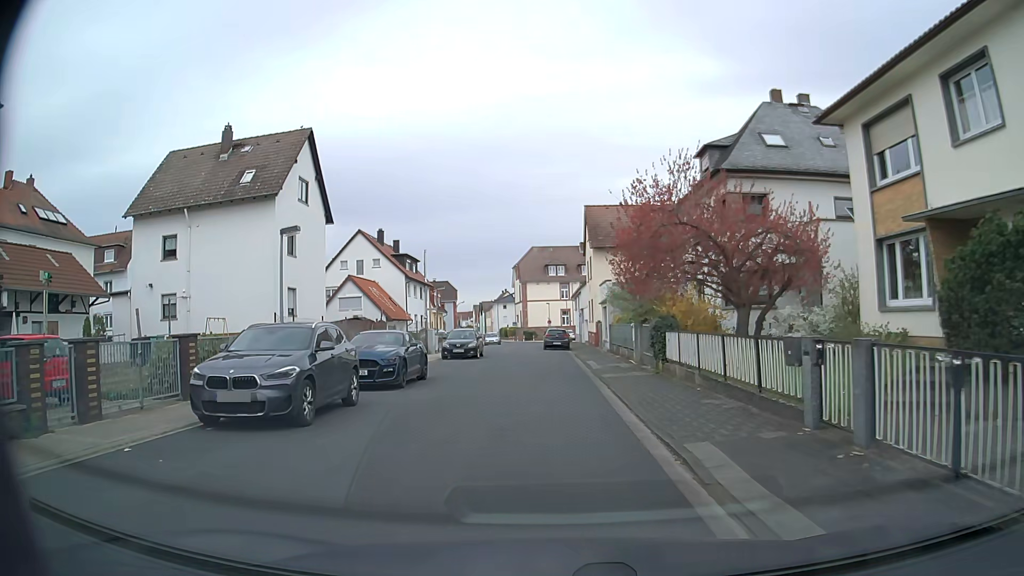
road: residential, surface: asphalt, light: Day
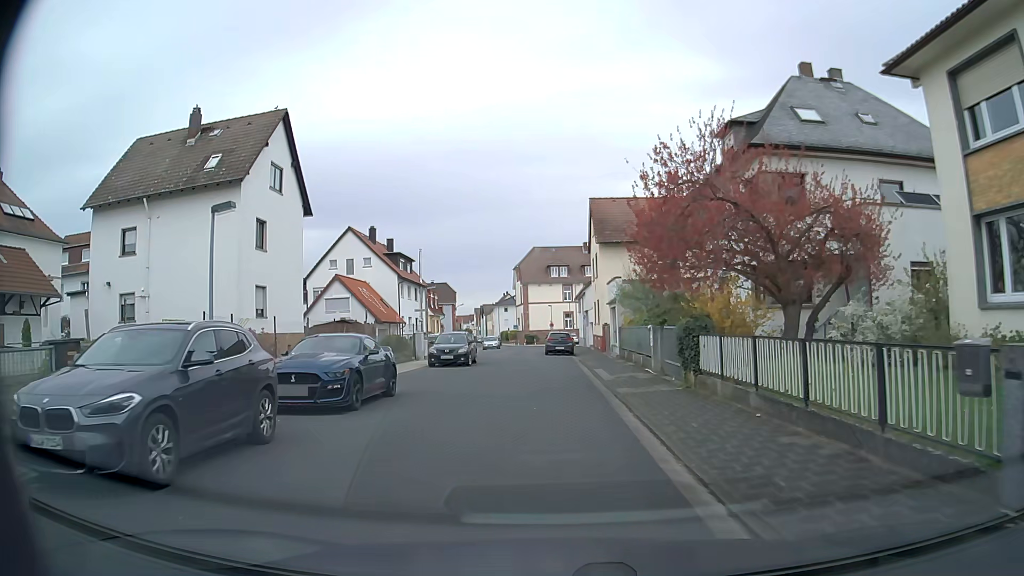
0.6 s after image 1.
(0.0, +4.1) m; +1°
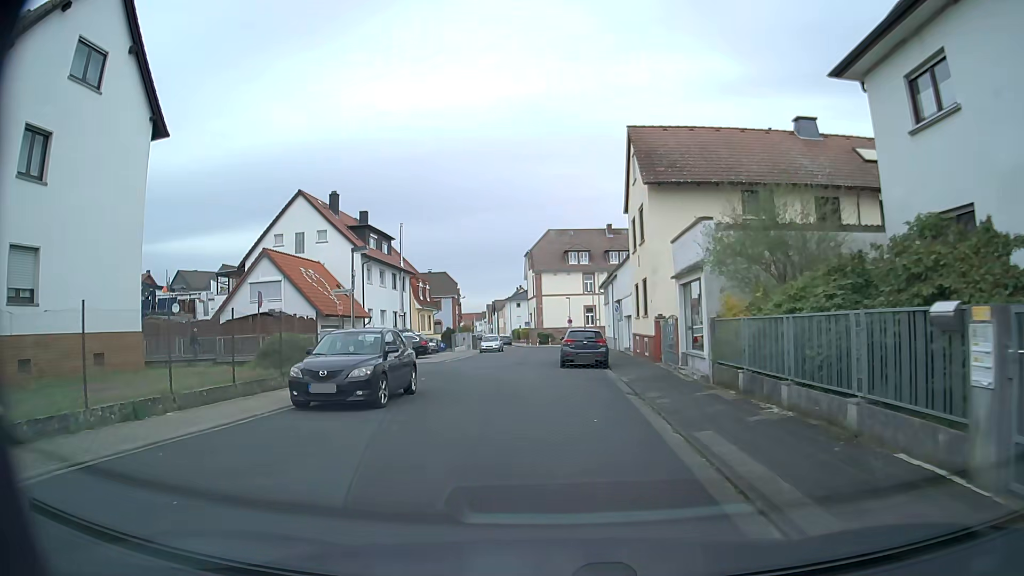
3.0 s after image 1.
(-0.2, +16.4) m; -1°
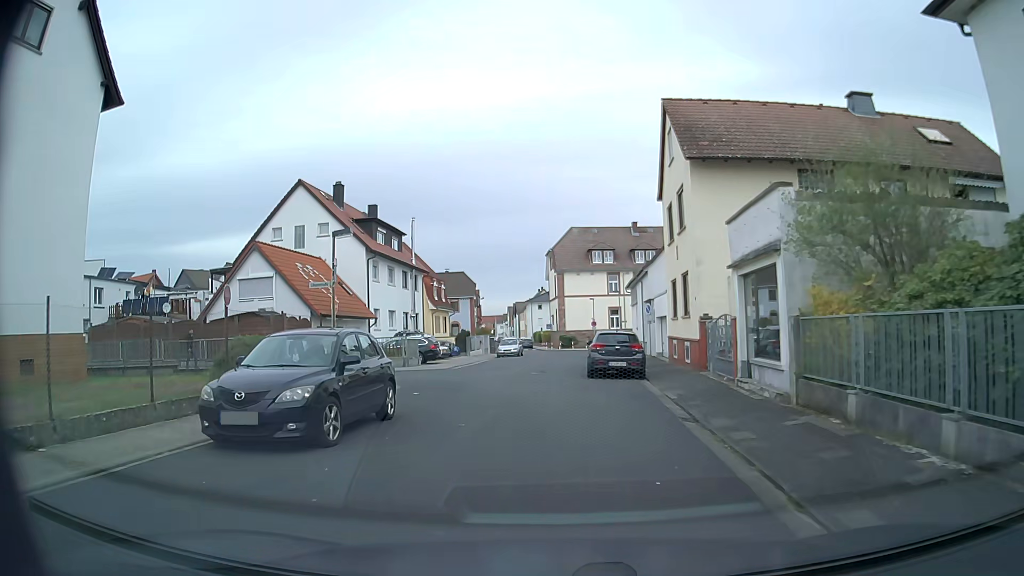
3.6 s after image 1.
(-0.1, +4.1) m; -2°
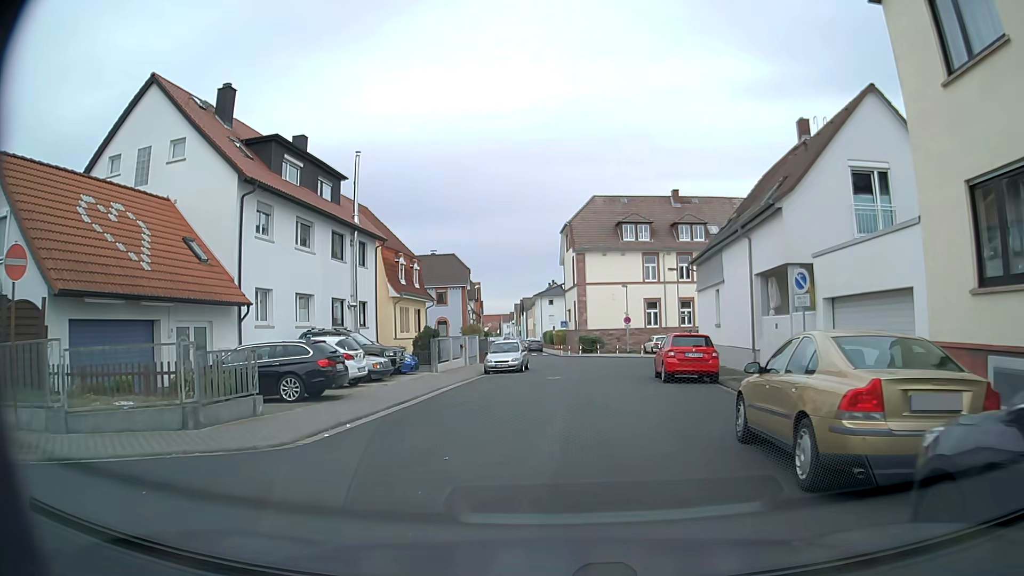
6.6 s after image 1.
(-0.9, +19.9) m; -1°
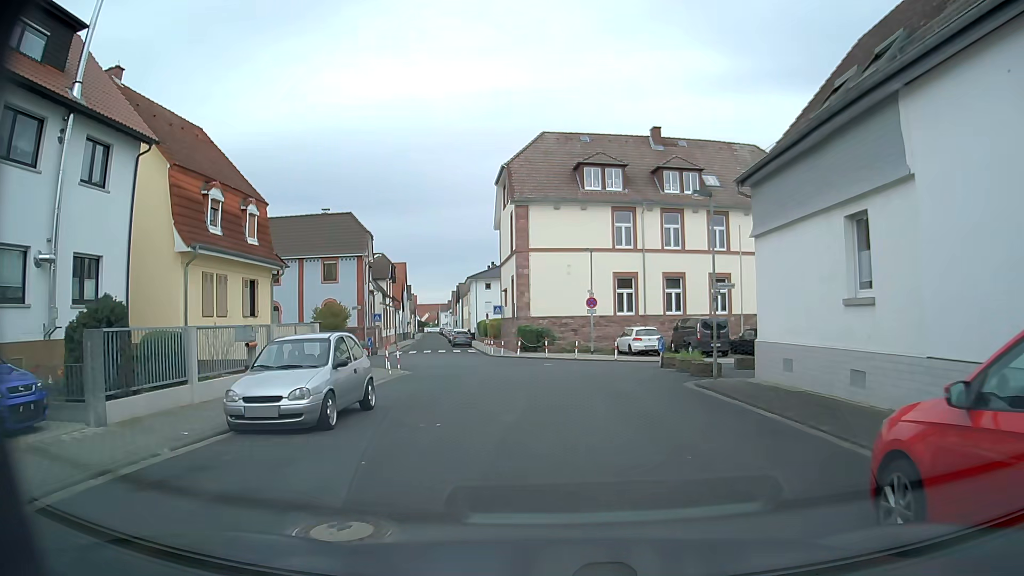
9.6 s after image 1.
(+0.8, +18.9) m; +5°
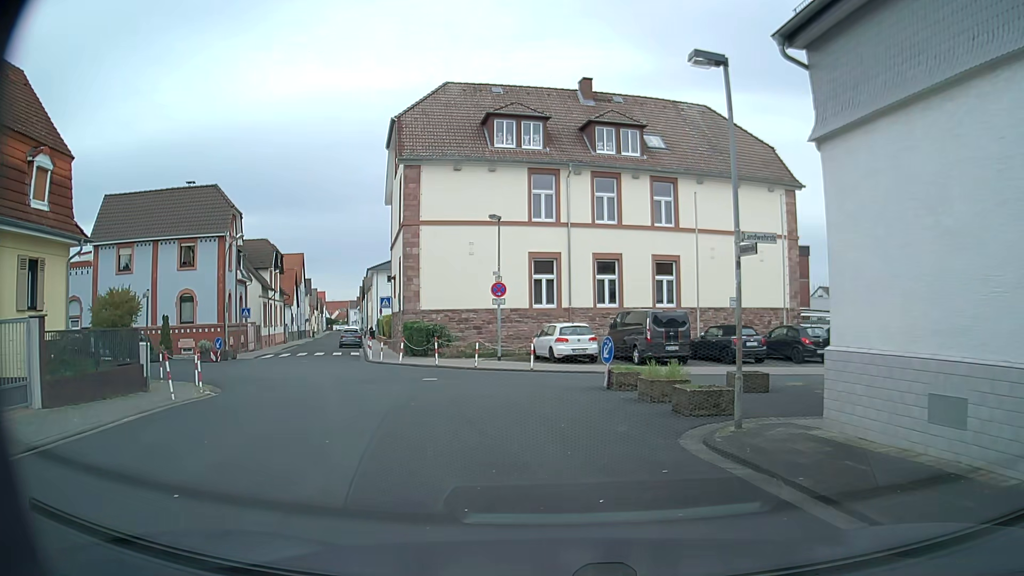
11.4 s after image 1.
(+0.5, +9.4) m; +6°
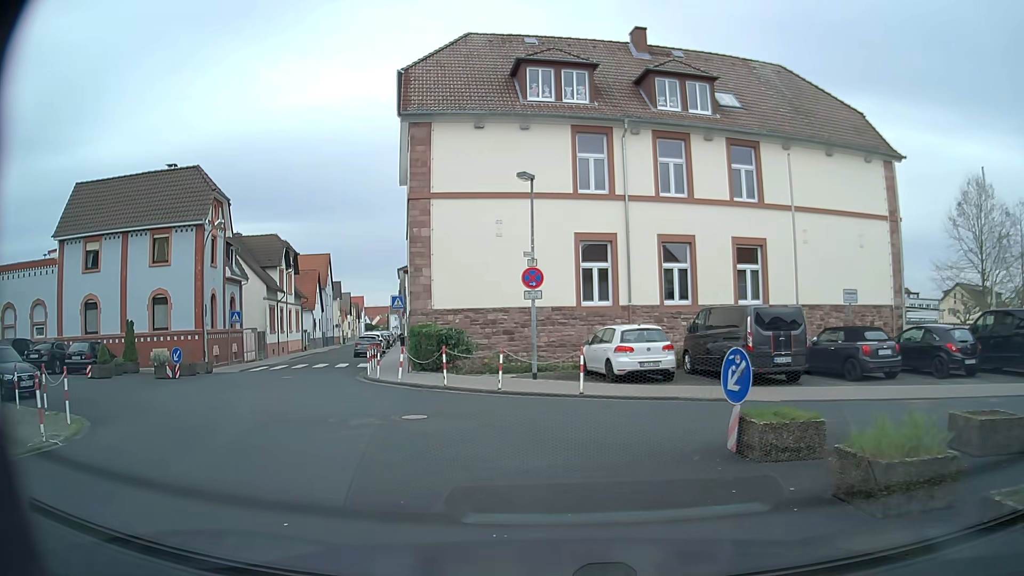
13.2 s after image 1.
(-0.1, +7.4) m; -3°
(-1, +10) (-7, +18) (-17, +19) (-26, +21) (-36, +23) (-46, +26) (-56, +28) (-65, +31) (-75, +33) (-85, +35) m
